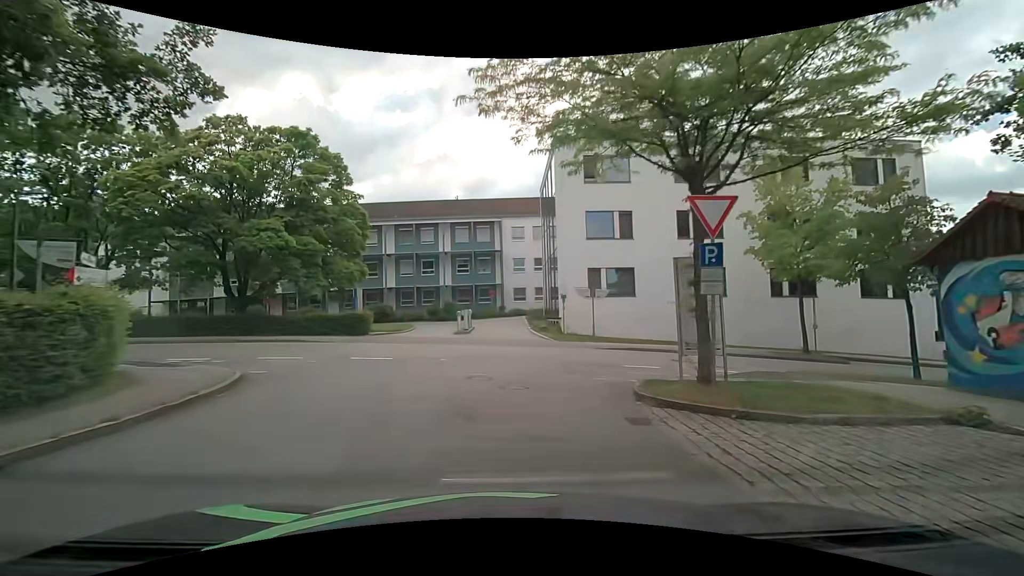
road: residential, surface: asphalt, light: Day
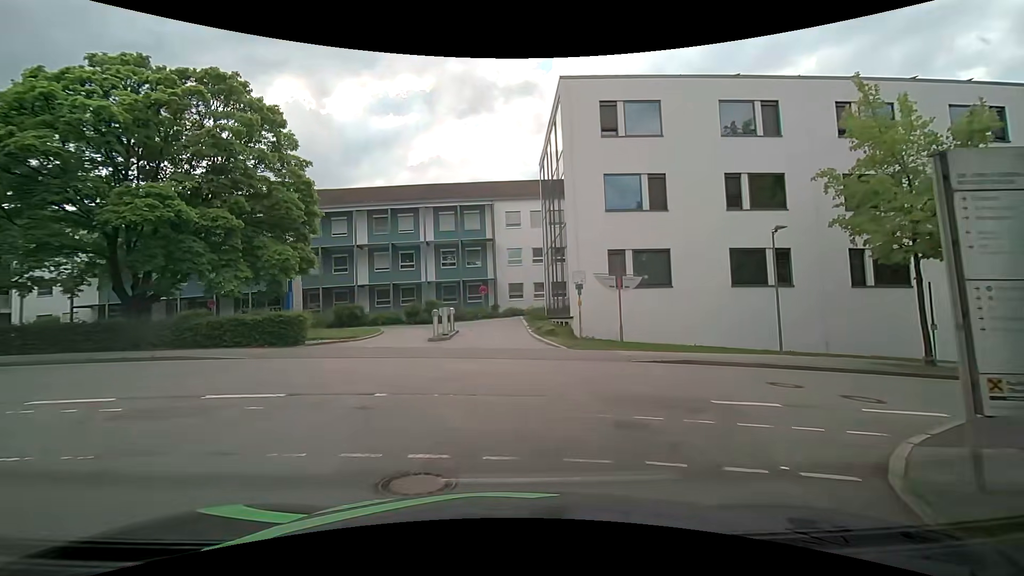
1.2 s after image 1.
(0.0, +7.4) m; +1°
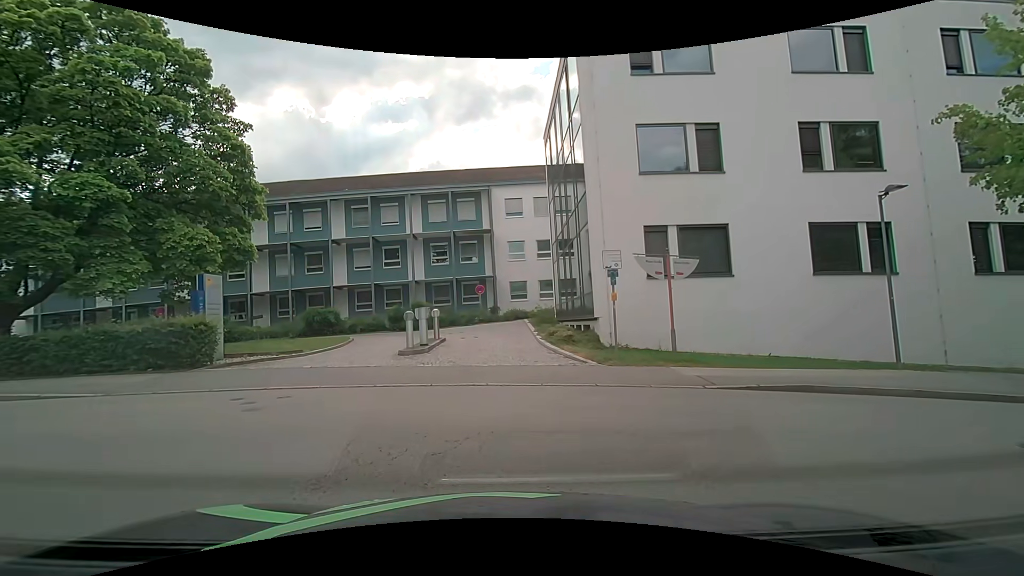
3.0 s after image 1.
(0.0, +5.5) m; -2°
